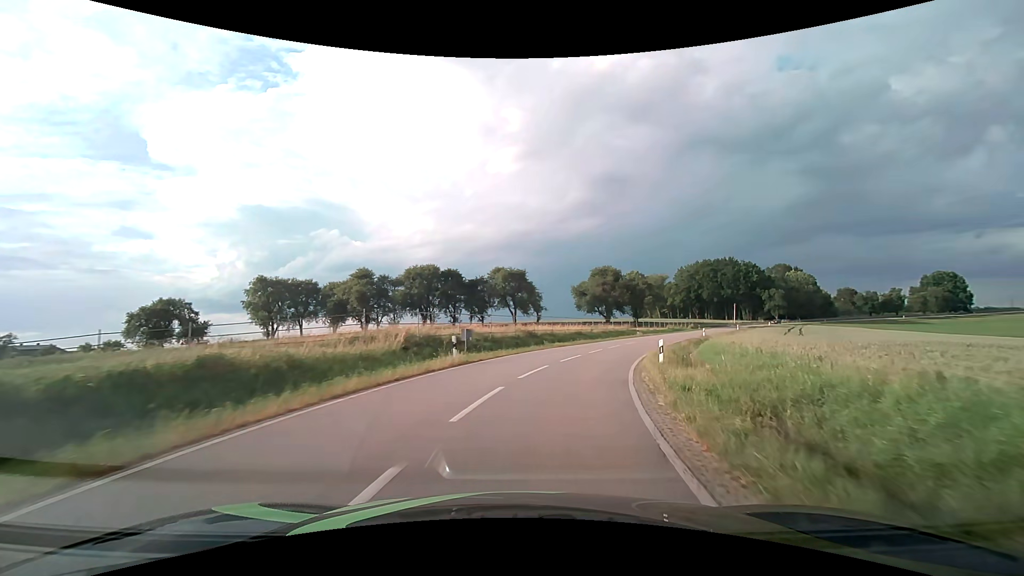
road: tertiary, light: Day
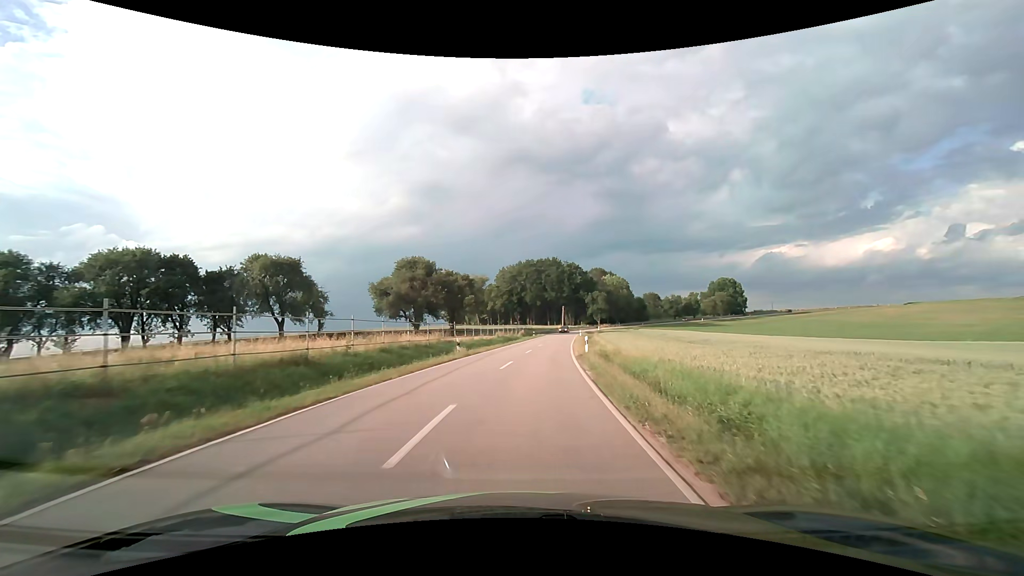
(+6.6, +30.5) m; +21°
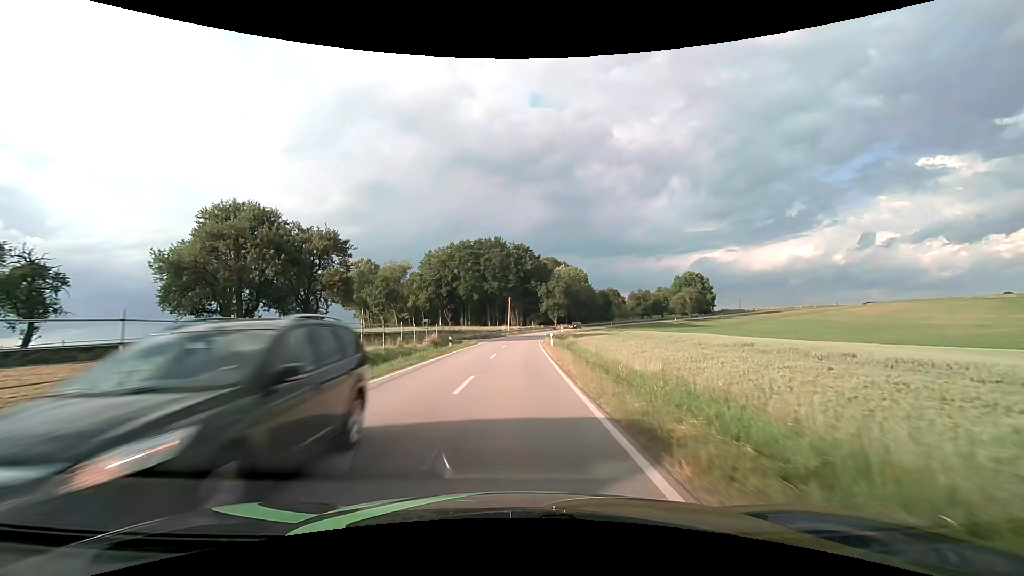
(+3.2, +42.6) m; +7°
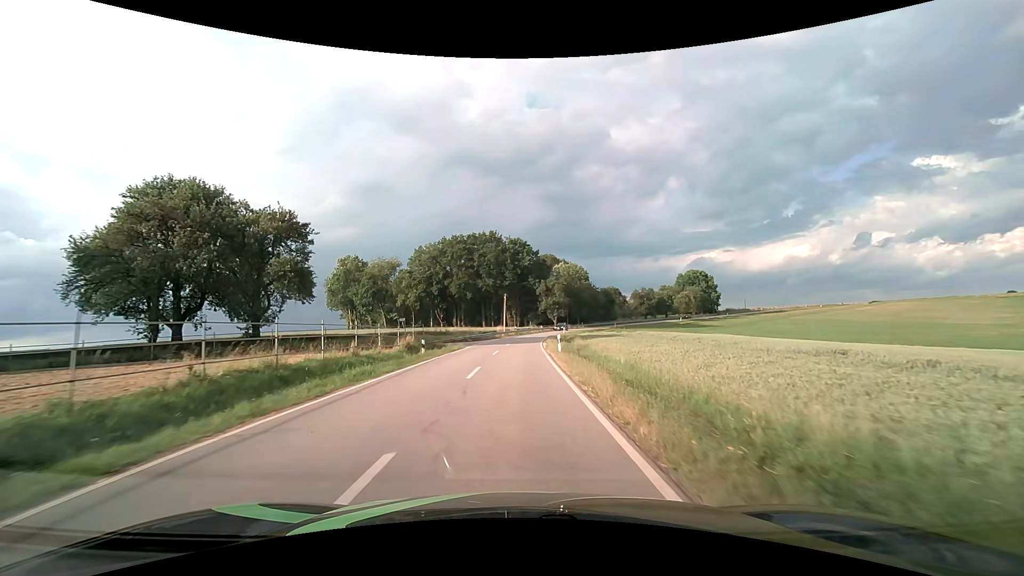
(0.0, +9.1) m; 0°
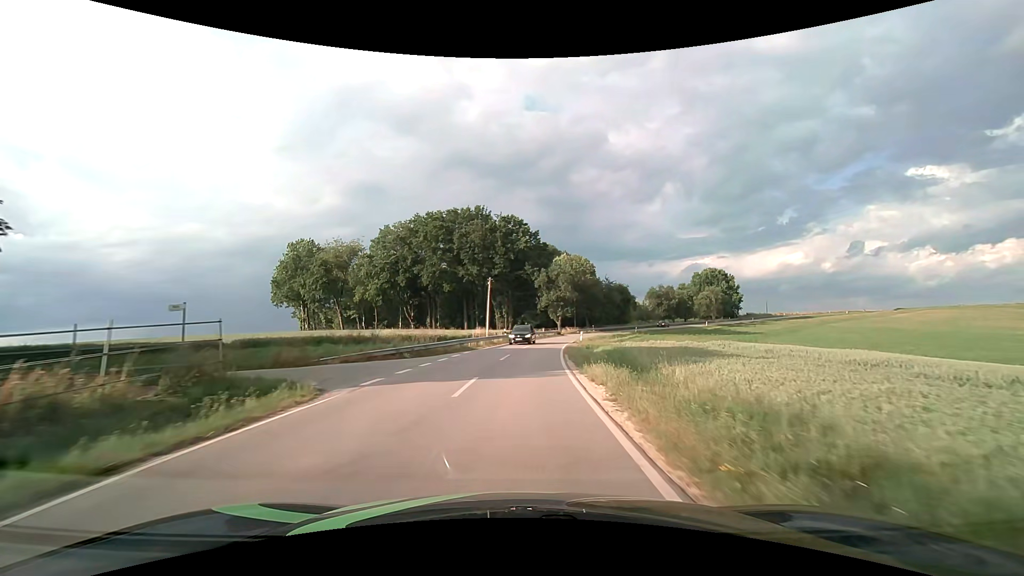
(+0.2, +27.7) m; +1°
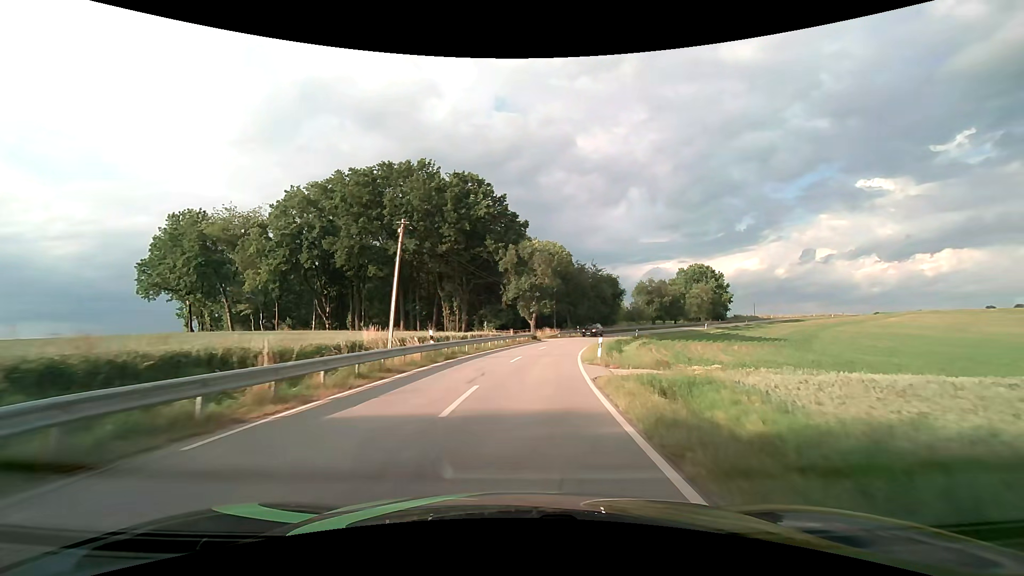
(+0.8, +26.0) m; +4°
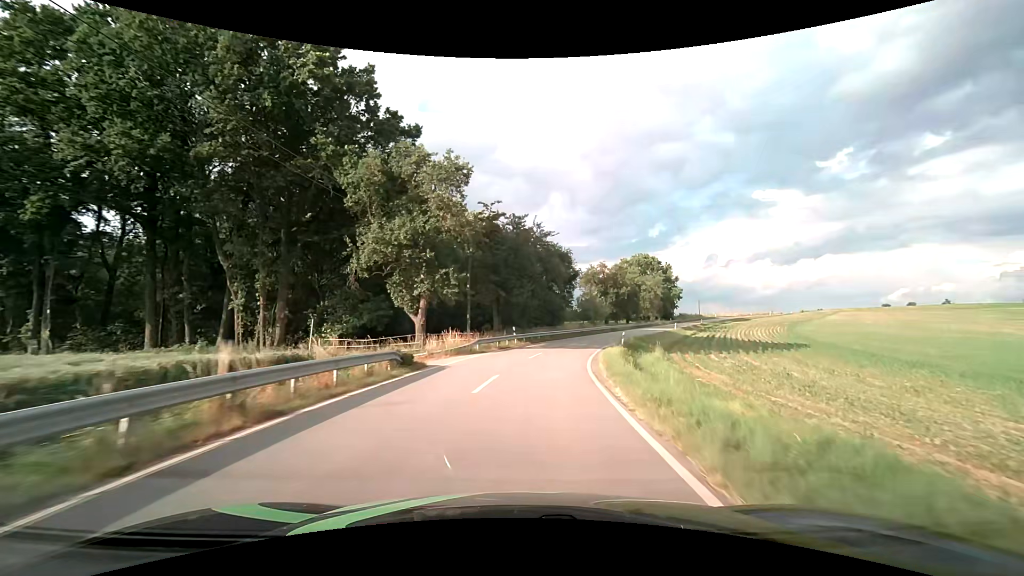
(+2.5, +32.9) m; +9°
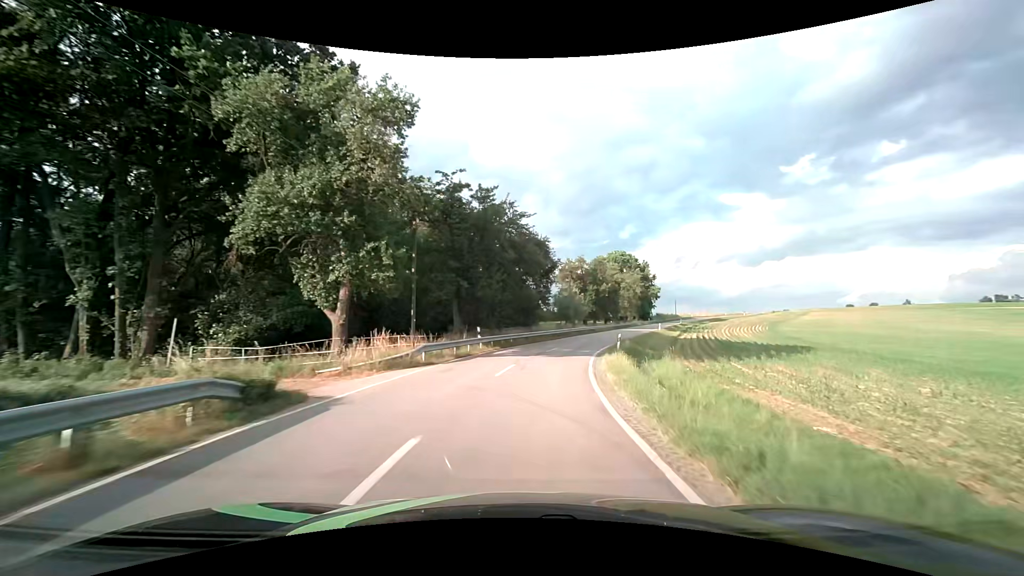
(+0.2, +8.3) m; +3°
(0, +10) (+2, +20) (+3, +30) (+6, +39) (+9, +49) (+12, +58) (+16, +68) (+19, +77) (+23, +86) (+26, +96) m
